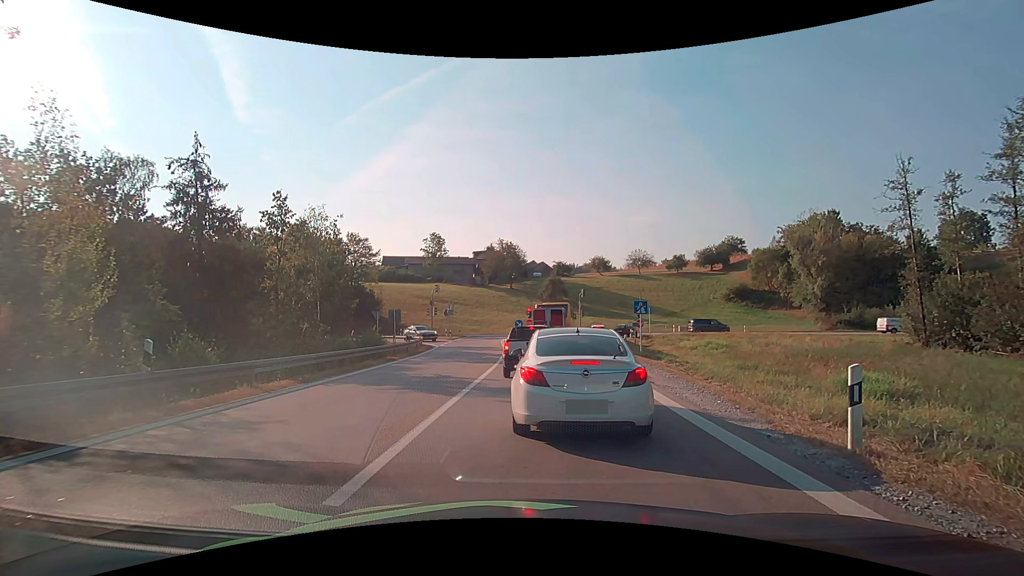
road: motorway_link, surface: asphalt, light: Day
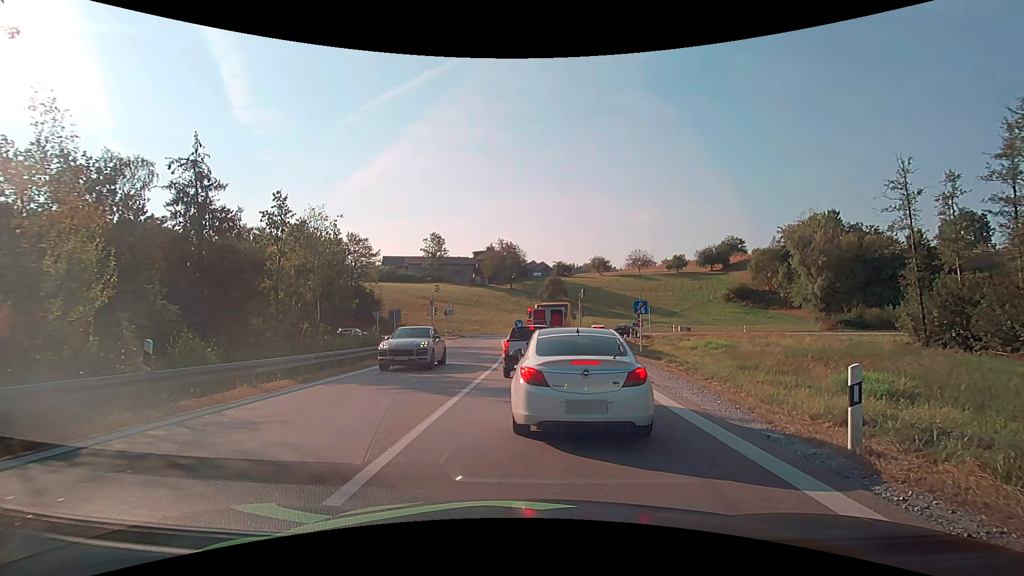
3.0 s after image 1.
(0.0, 0.0) m; 0°
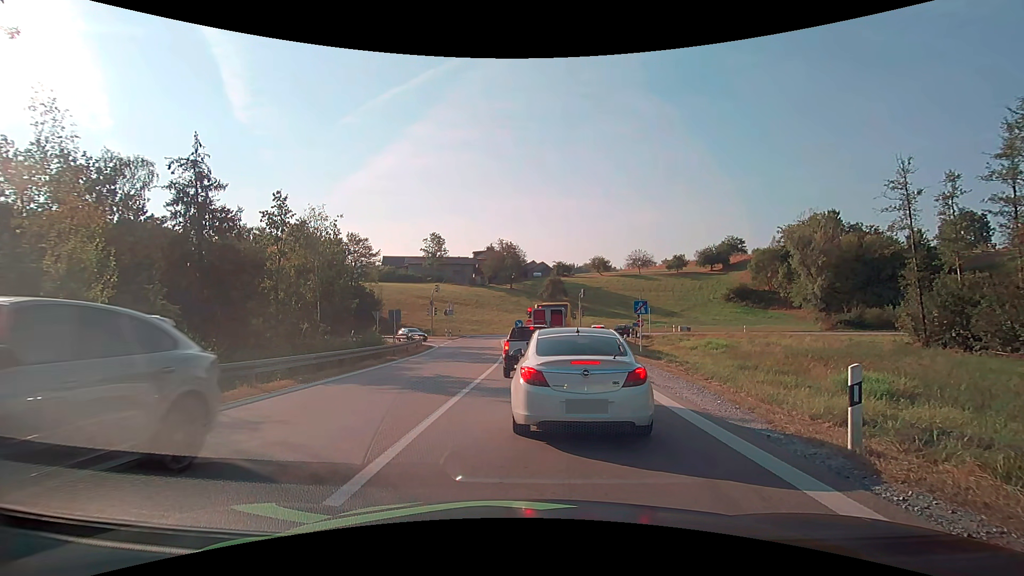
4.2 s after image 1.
(0.0, 0.0) m; 0°
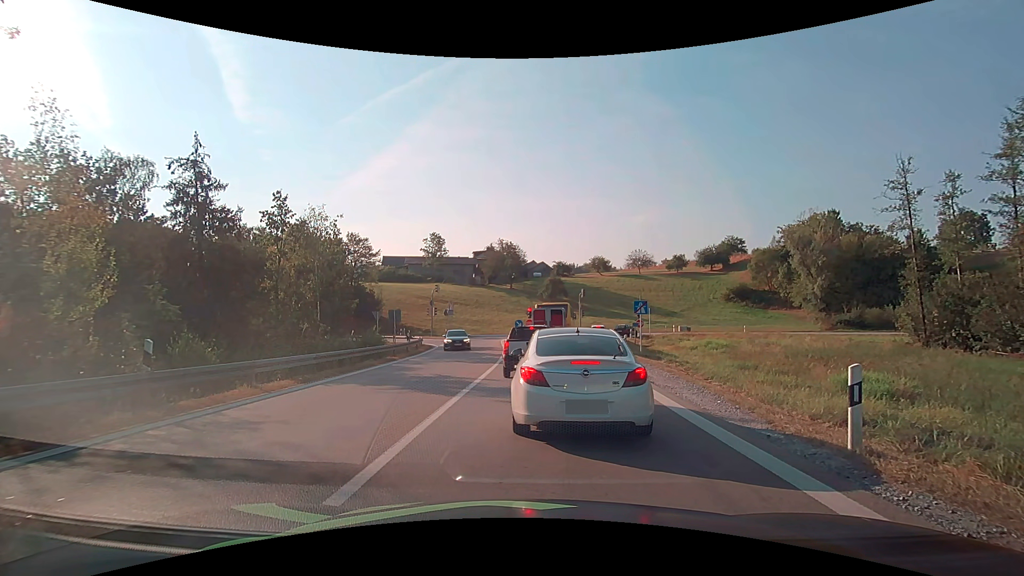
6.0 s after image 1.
(0.0, 0.0) m; 0°
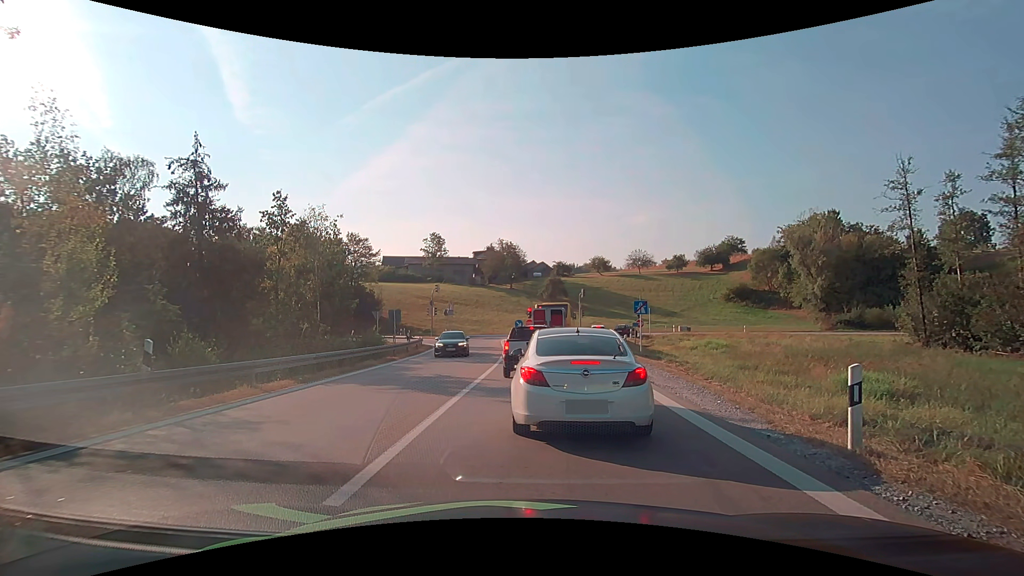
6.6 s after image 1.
(0.0, 0.0) m; 0°
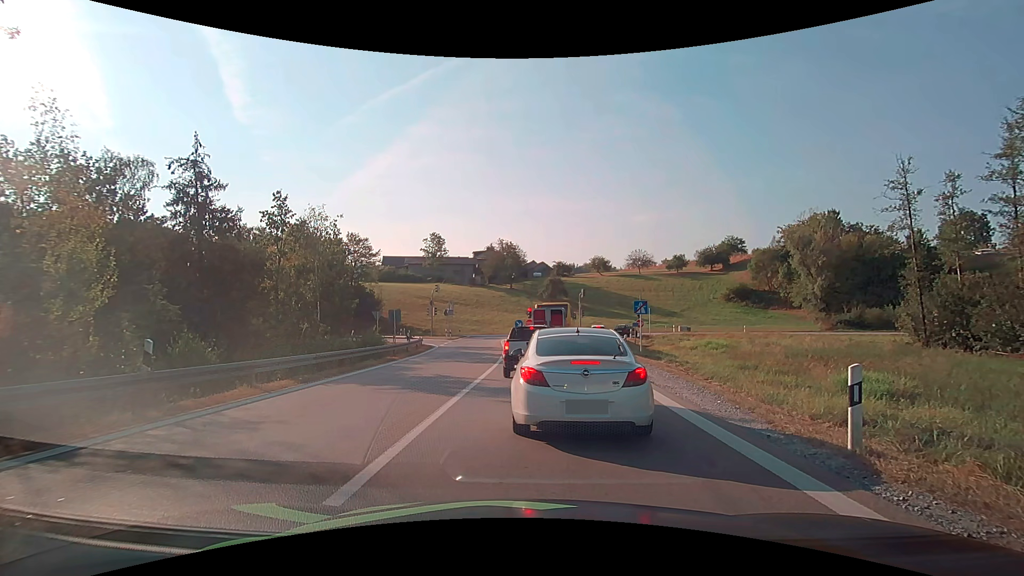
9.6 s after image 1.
(0.0, 0.0) m; 0°
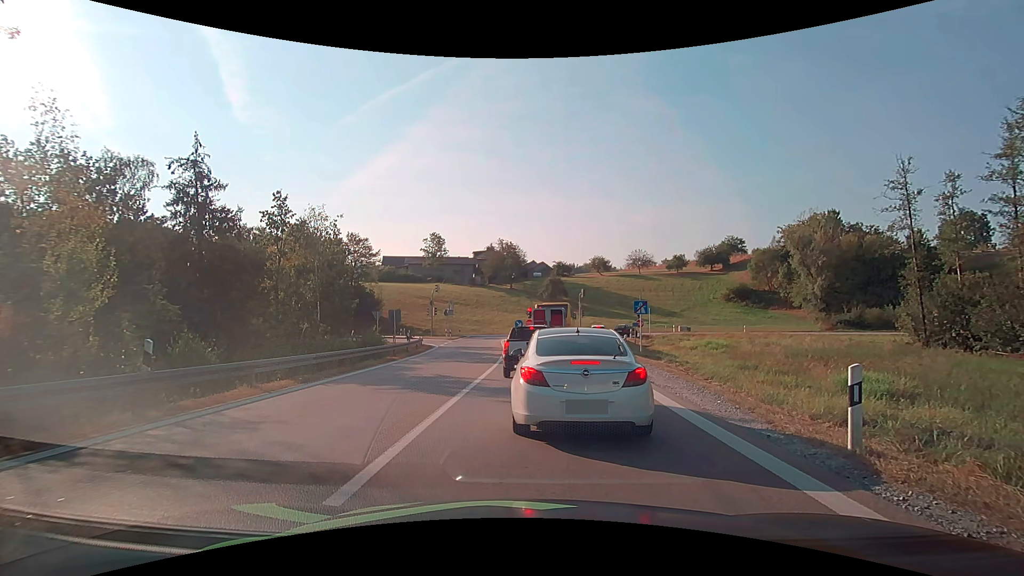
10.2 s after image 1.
(0.0, 0.0) m; 0°
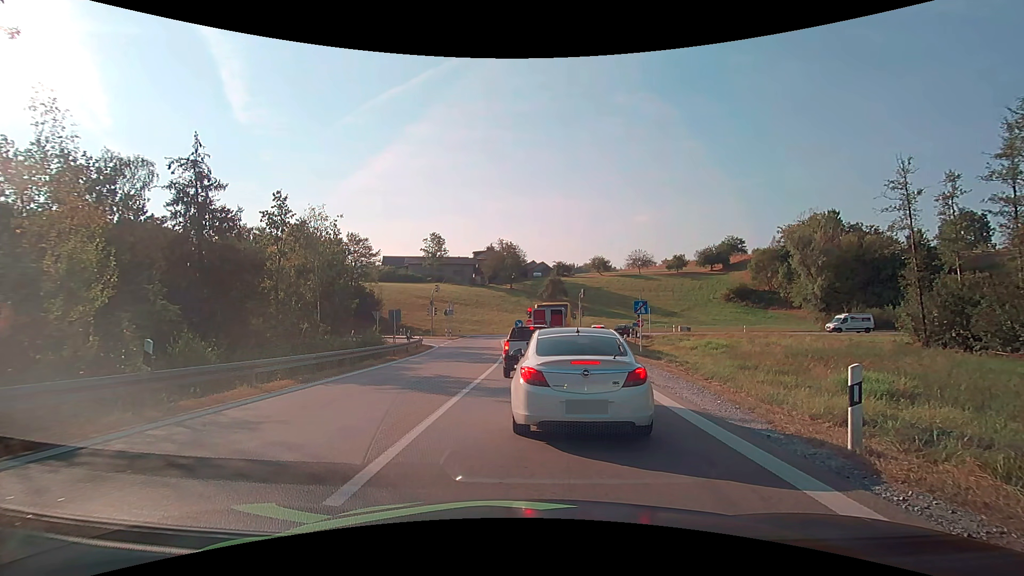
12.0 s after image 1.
(0.0, 0.0) m; 0°
